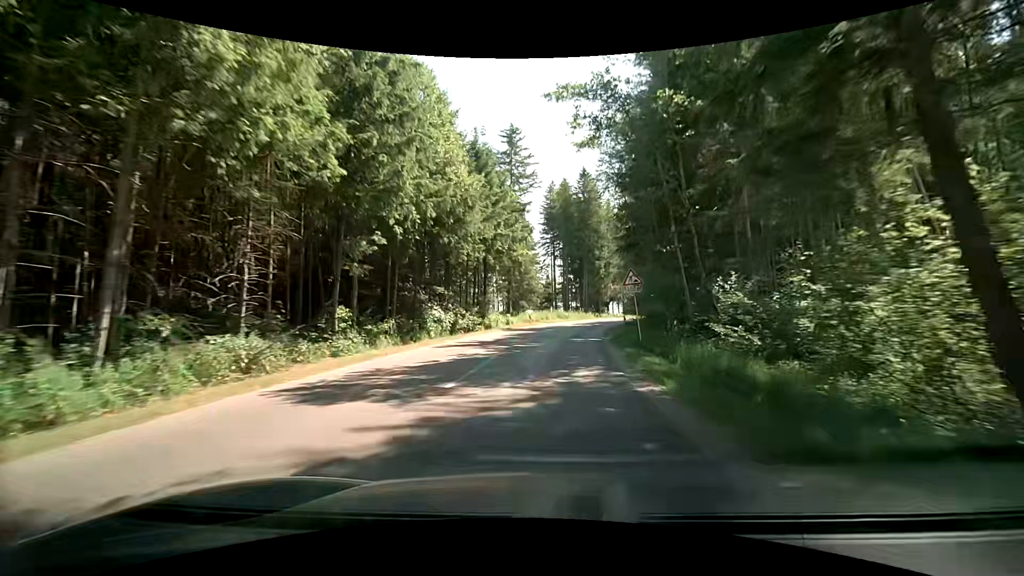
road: tertiary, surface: asphalt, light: Day
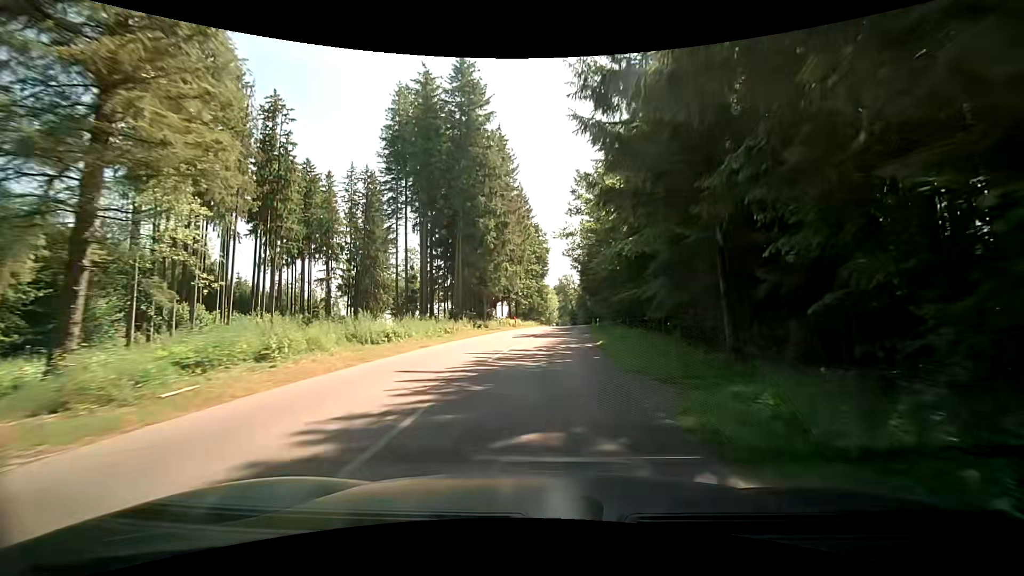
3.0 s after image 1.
(+4.6, +42.6) m; +13°
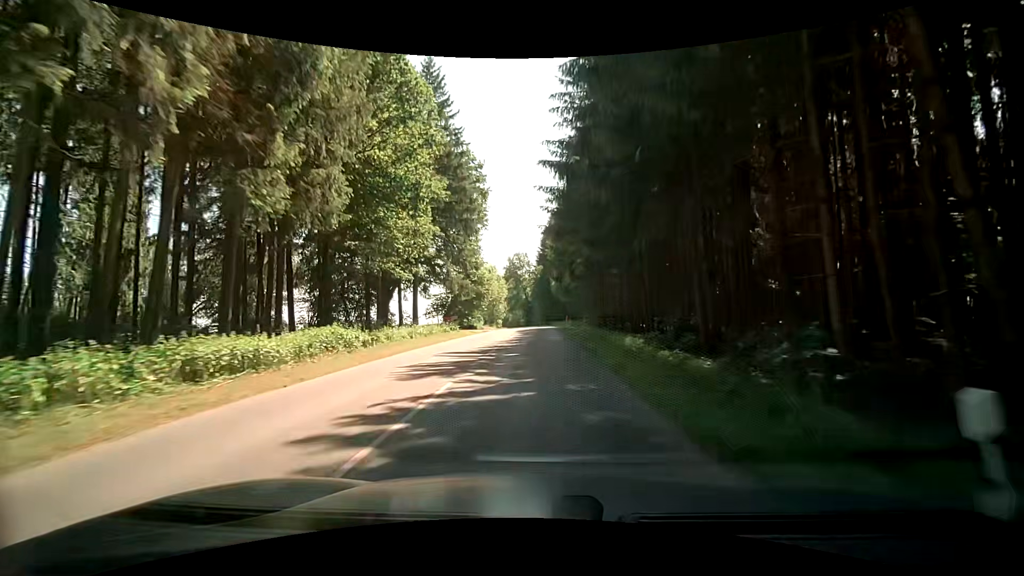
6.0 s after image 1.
(+3.0, +45.9) m; +6°
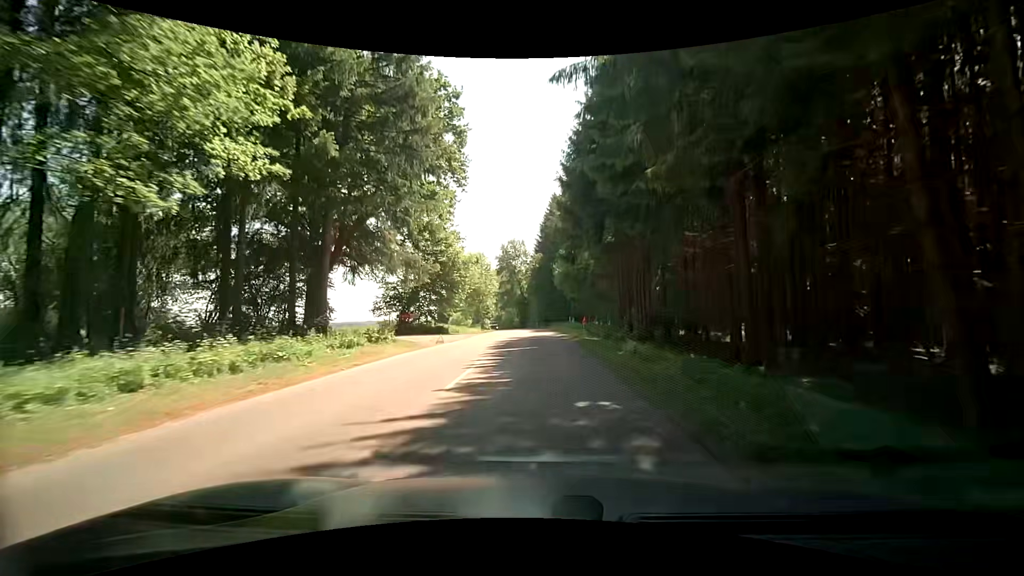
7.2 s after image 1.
(-0.2, +19.2) m; 0°
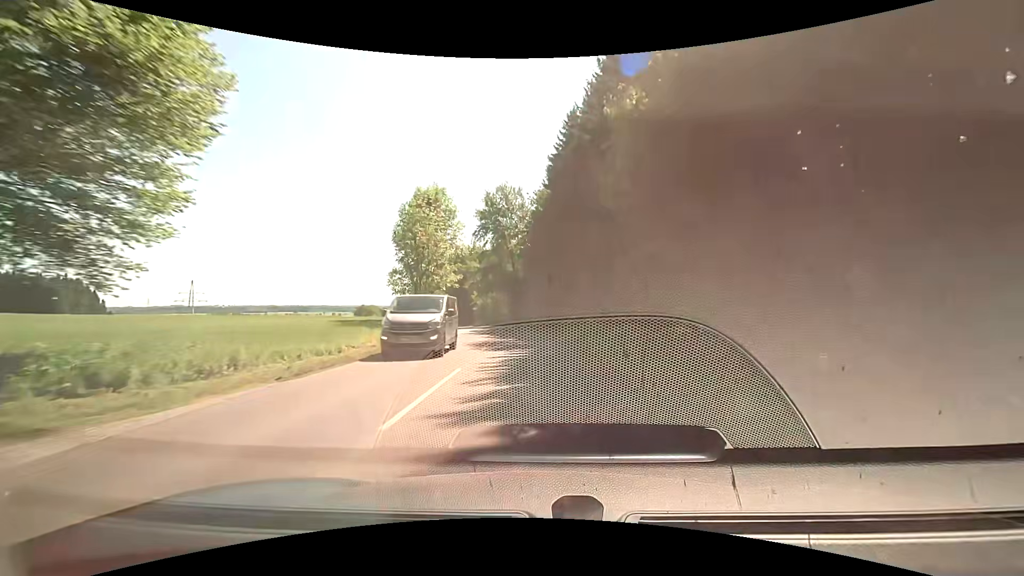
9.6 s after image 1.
(+0.2, +38.9) m; 0°
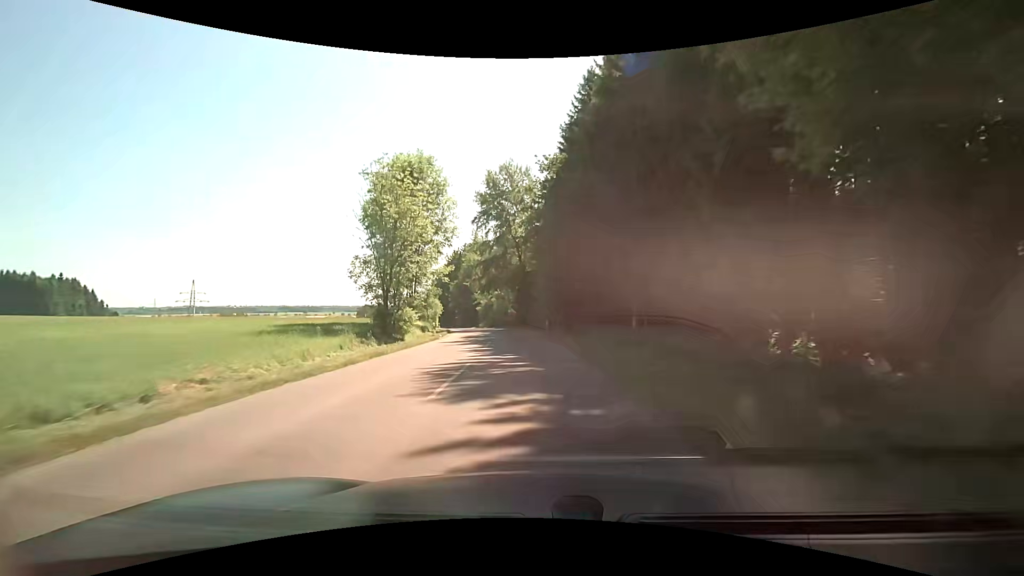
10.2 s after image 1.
(-0.1, +10.0) m; -1°
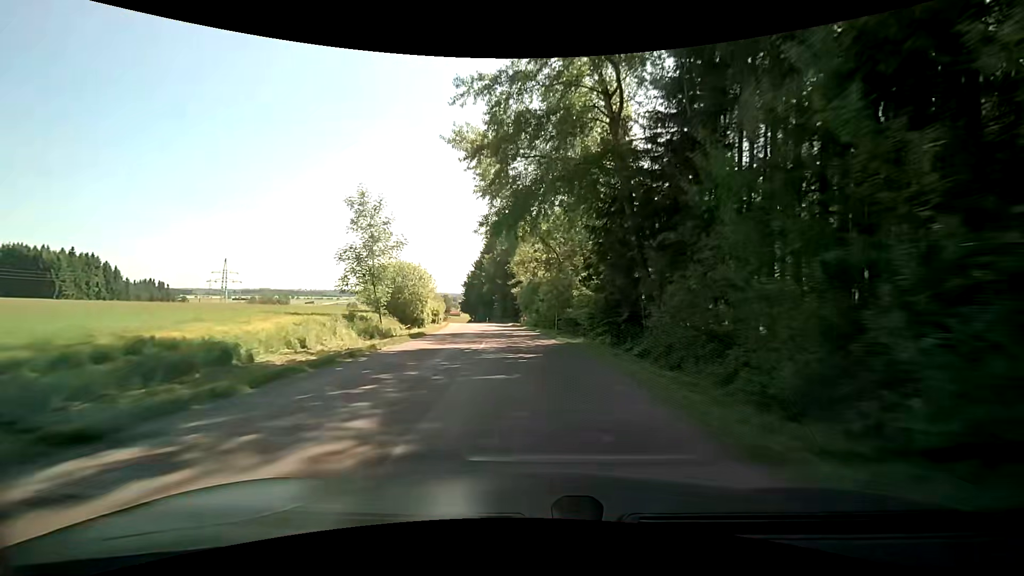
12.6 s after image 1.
(-2.3, +40.3) m; -6°
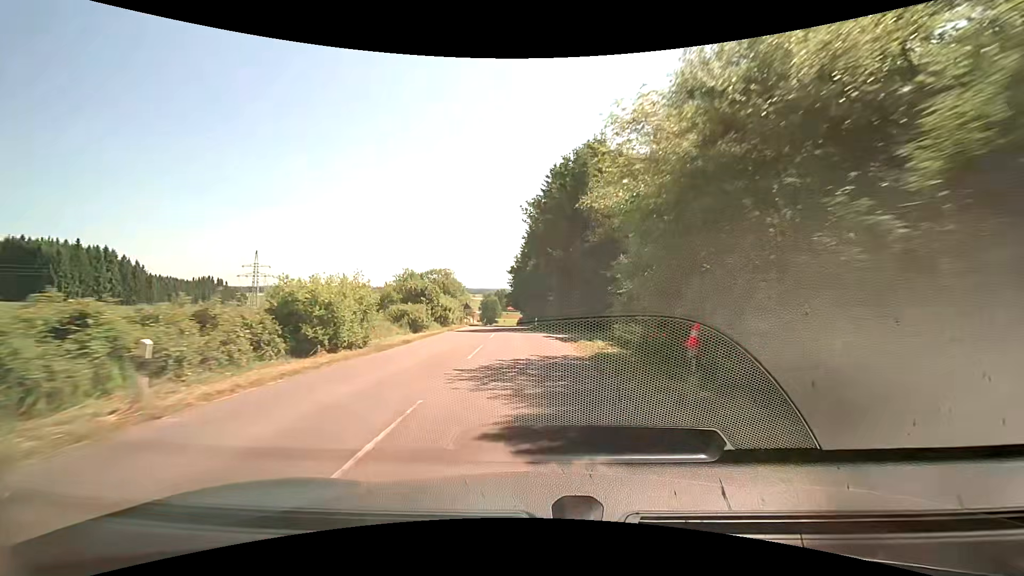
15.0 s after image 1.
(-2.5, +39.0) m; -7°
(0, +10) (0, +20) (-1, +30) (-1, +40) (-2, +50) (-3, +60) (-4, +70) (-4, +80) (-5, +90) (-6, +100) m
